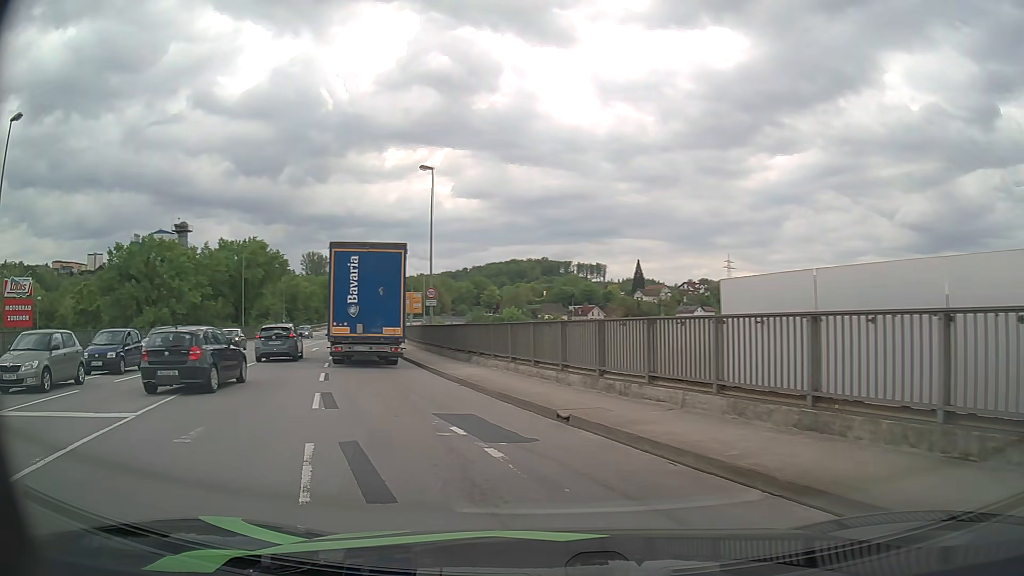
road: primary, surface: asphalt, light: Day
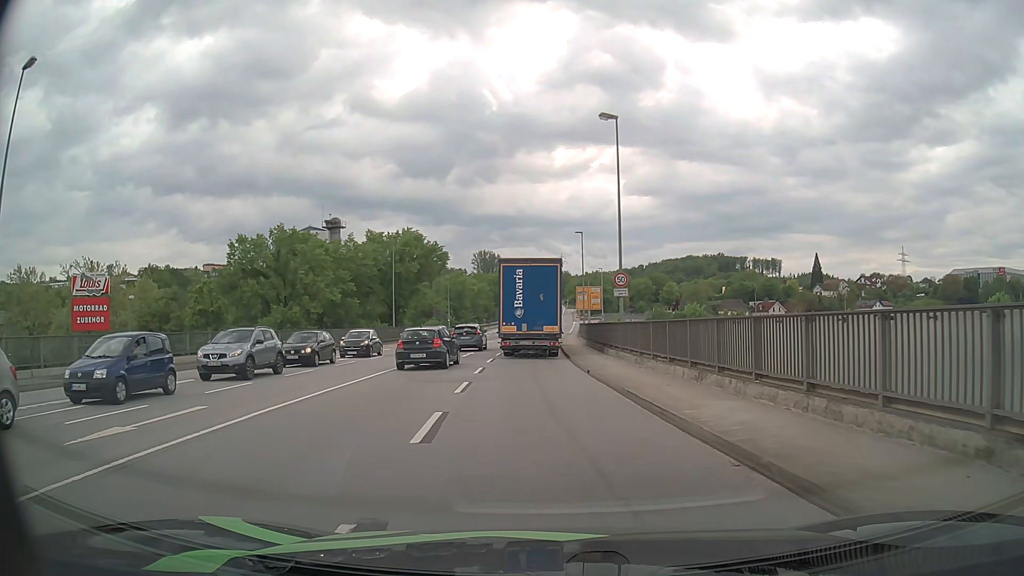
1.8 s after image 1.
(-1.9, +9.4) m; -15°
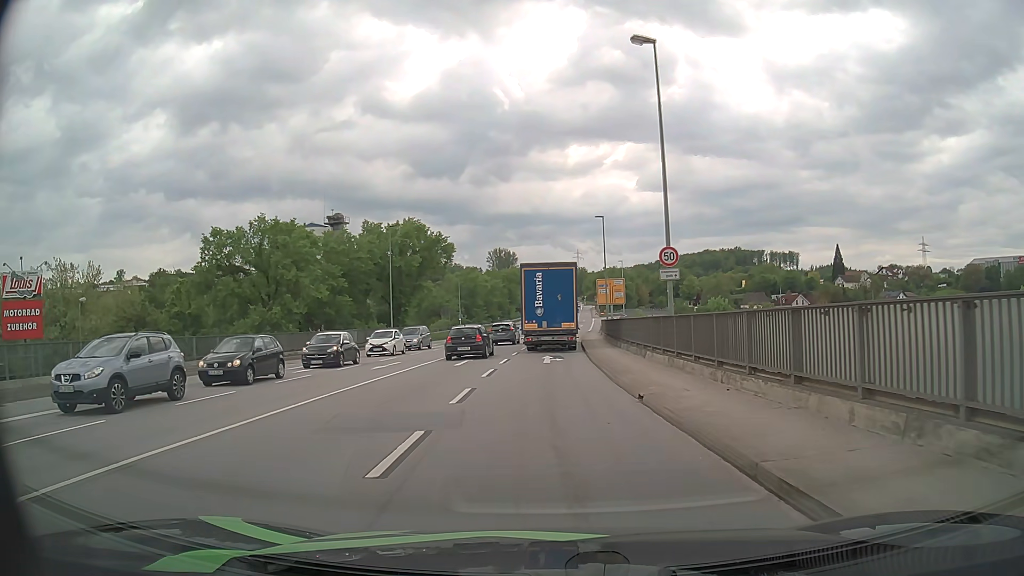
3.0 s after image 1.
(-0.1, +8.1) m; -2°
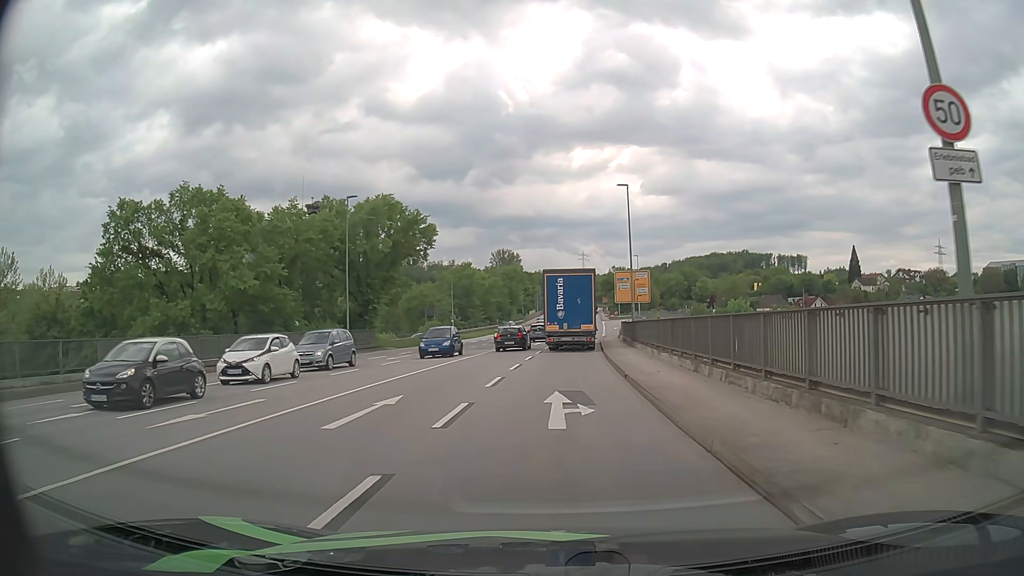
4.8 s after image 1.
(-0.2, +15.0) m; -1°
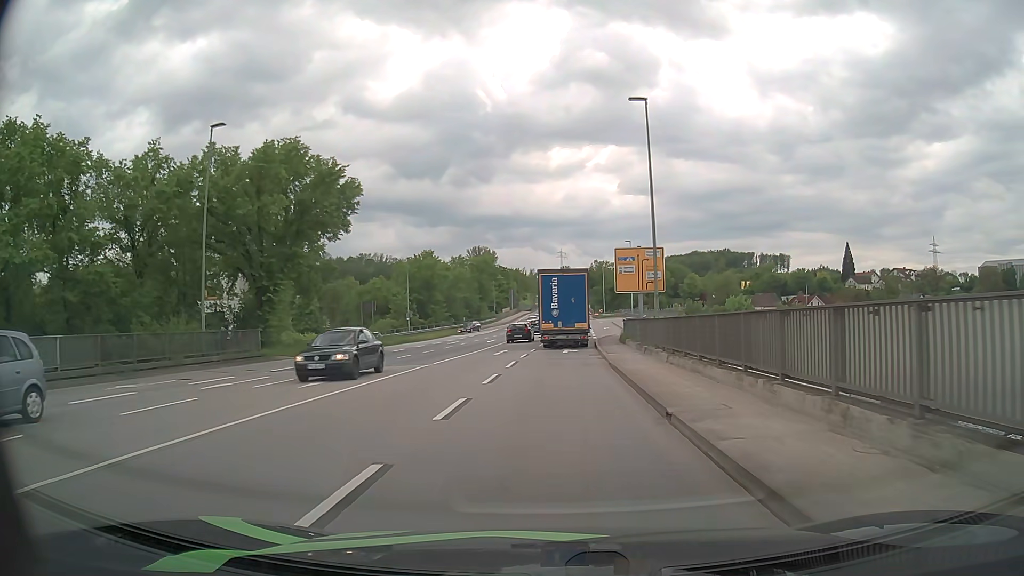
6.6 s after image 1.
(+0.3, +17.7) m; +2°
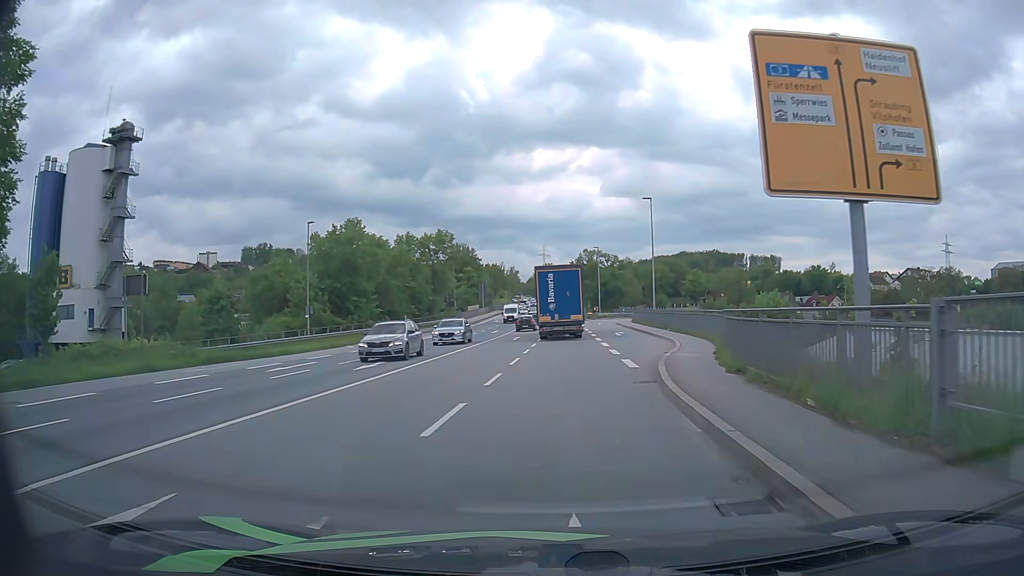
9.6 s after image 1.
(+0.7, +31.7) m; +1°
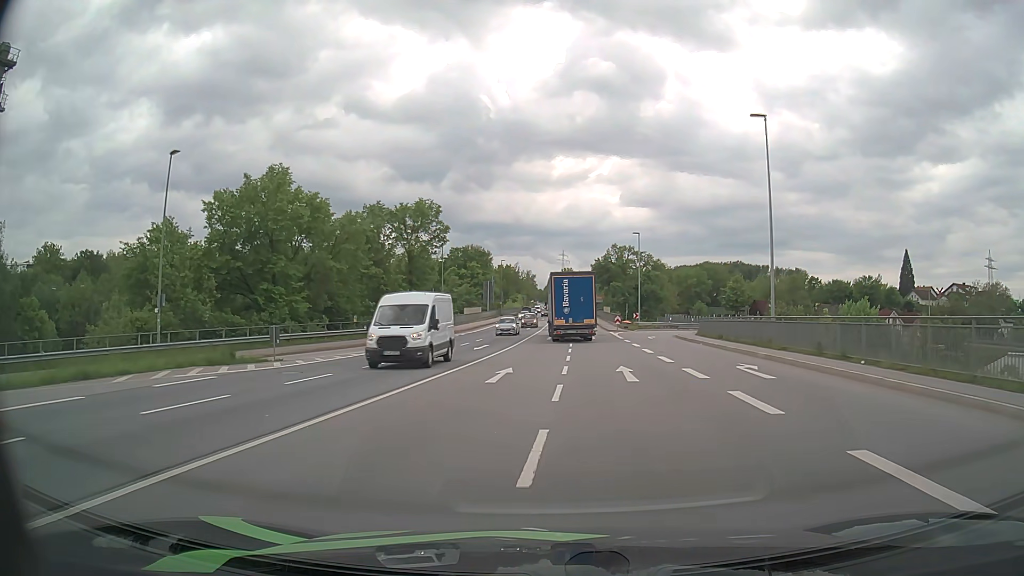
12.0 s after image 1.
(-0.4, +26.2) m; -1°
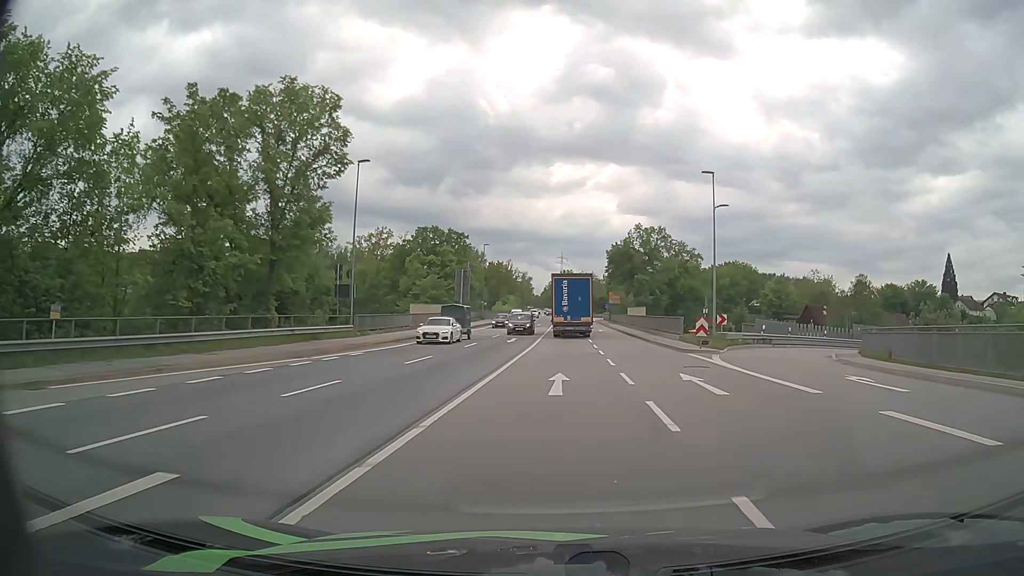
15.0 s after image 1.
(-0.2, +33.7) m; 0°
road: primary_link
(0, +10) (0, +20) (+1, +30) (+1, +40) (+1, +50) (+2, +60) (+2, +70) (+2, +80) (+2, +90) (+3, +100) m
